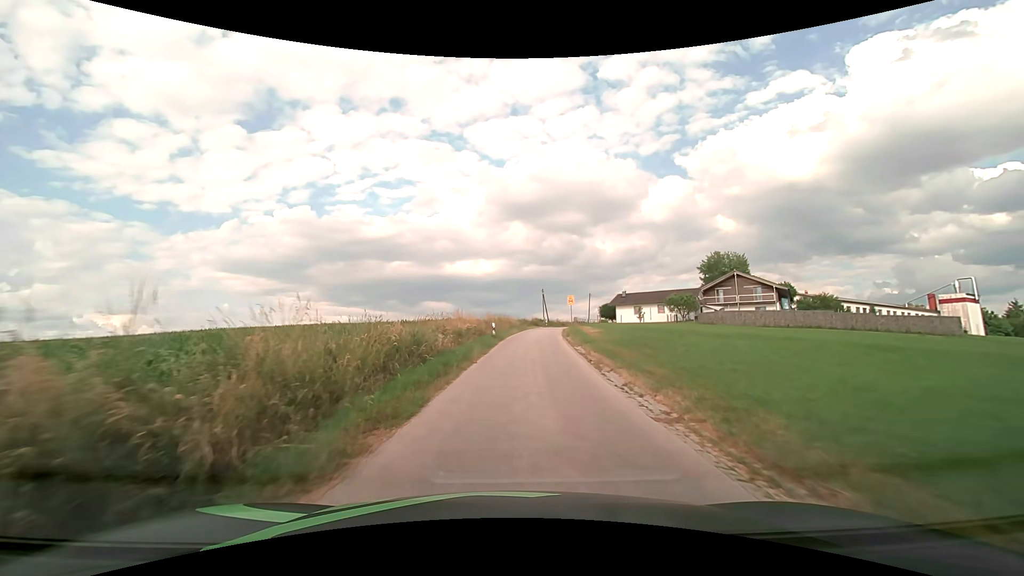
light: Day
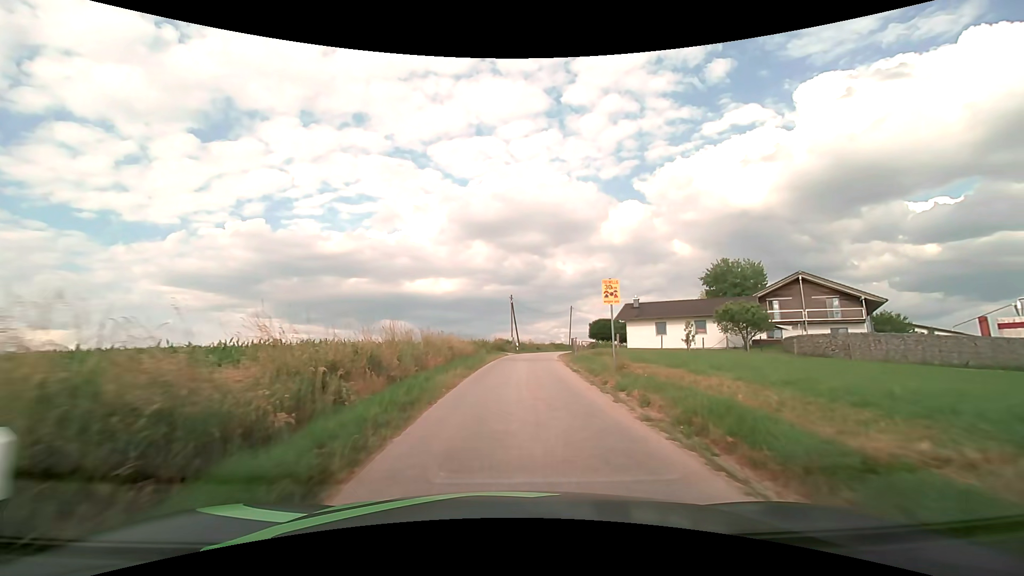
(+0.8, +26.3) m; +5°
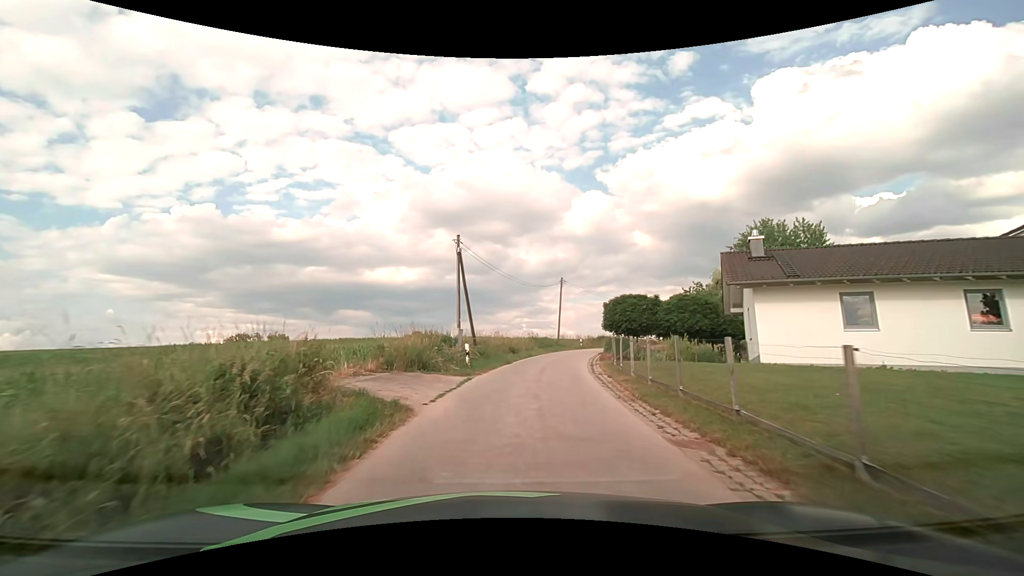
(+0.8, +28.6) m; +4°
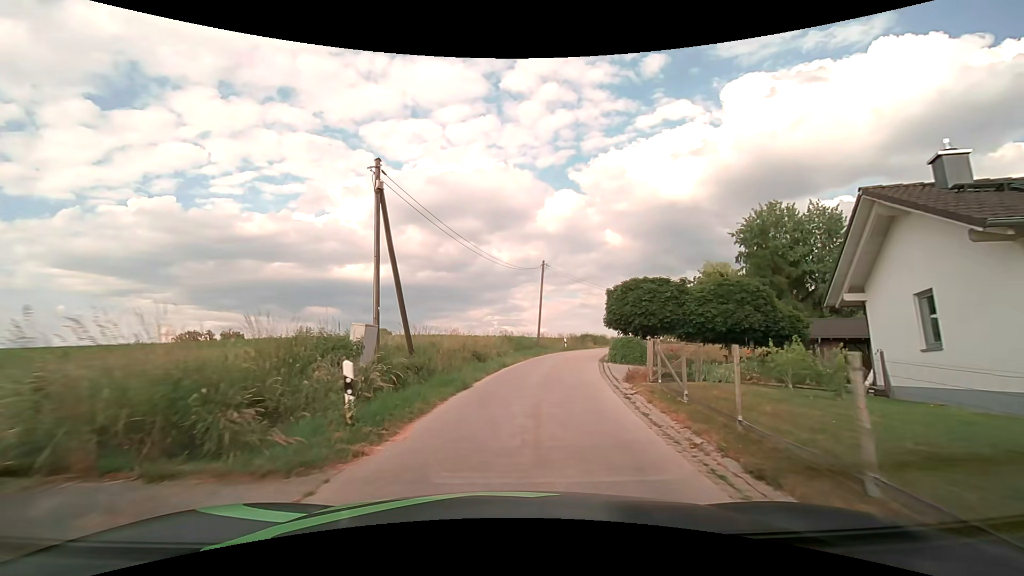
(+0.3, +10.4) m; +3°
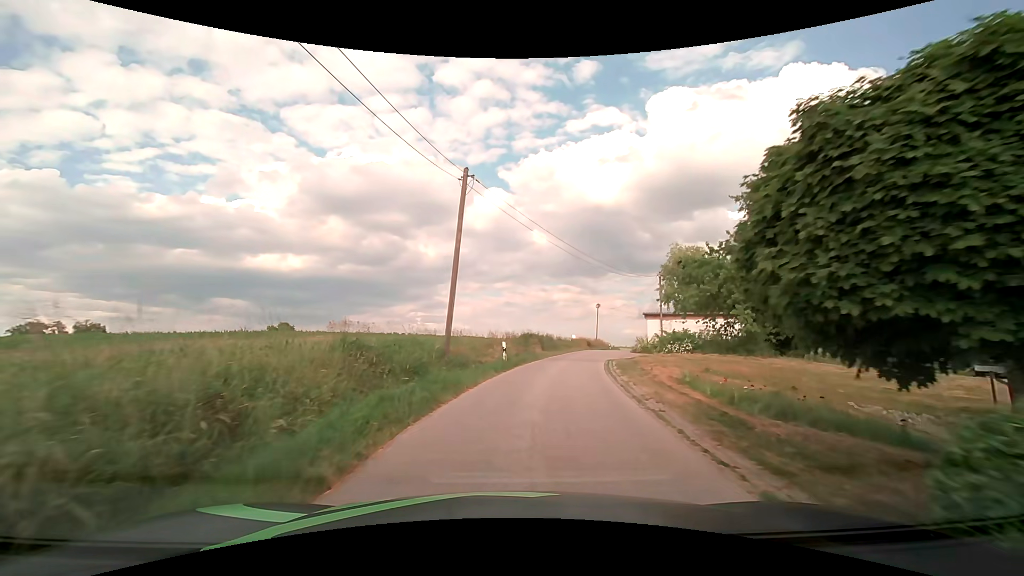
(+1.6, +21.1) m; +8°
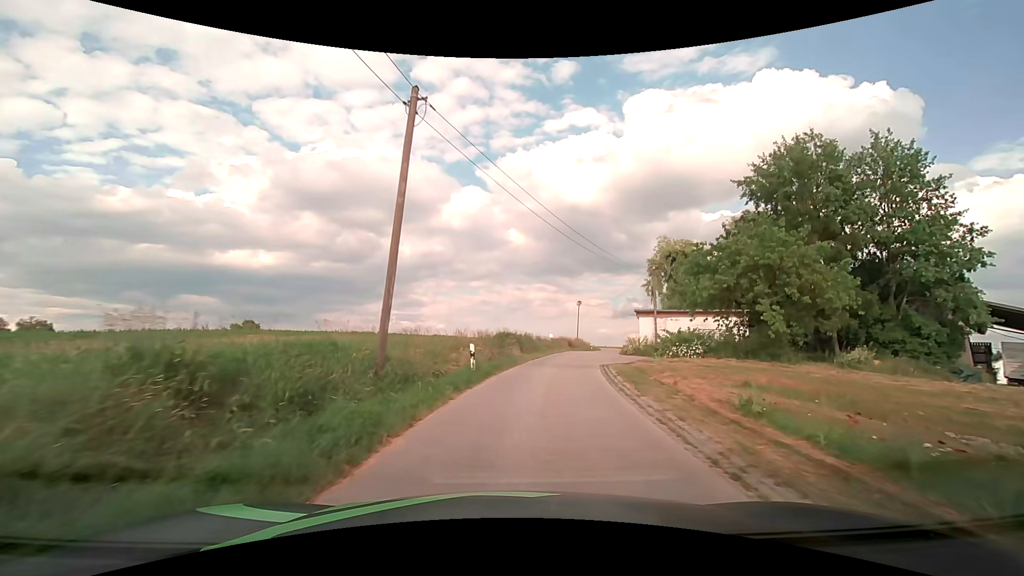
(+0.1, +5.5) m; +3°
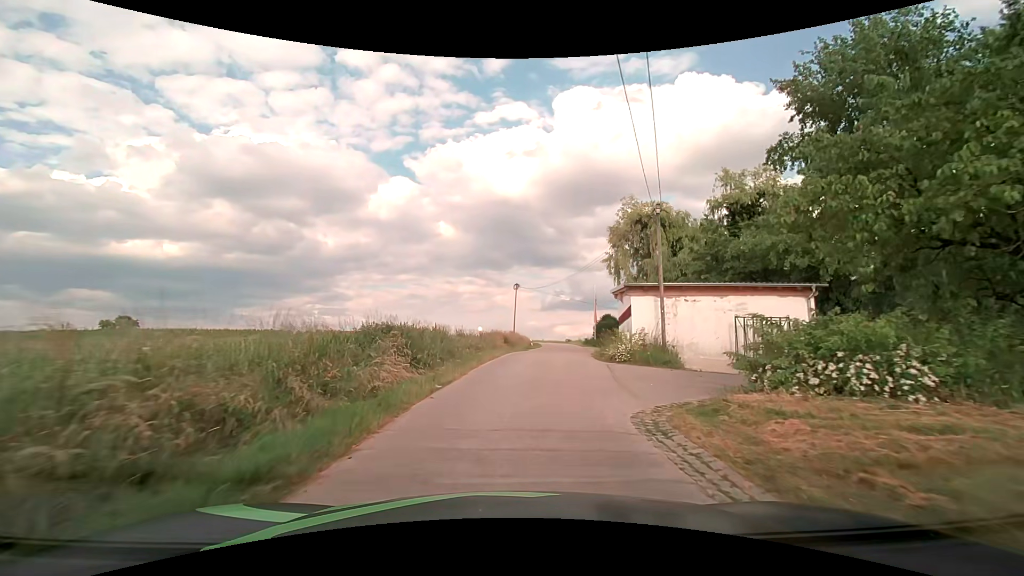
(+1.2, +16.9) m; +8°
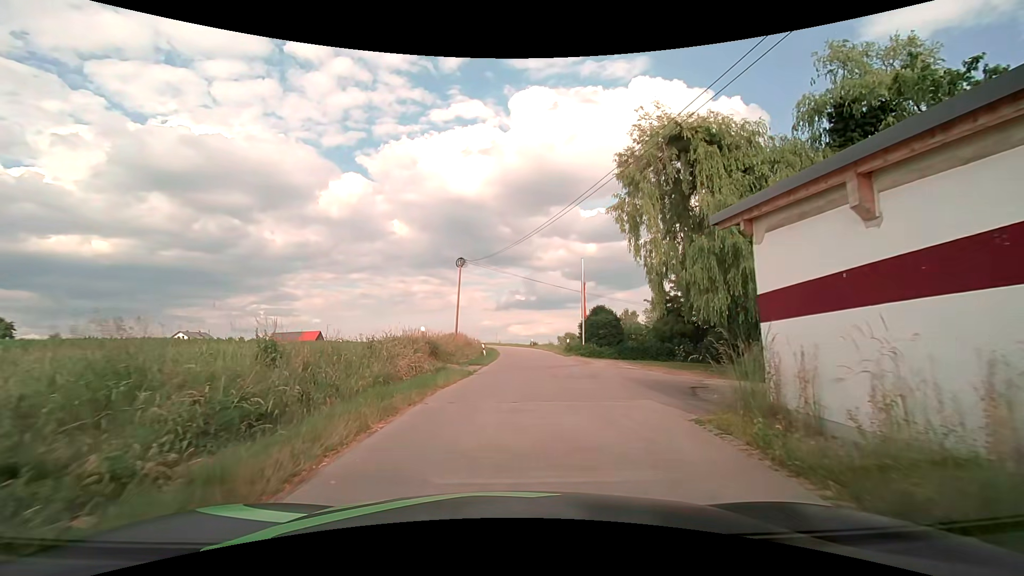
(+0.9, +19.7) m; +5°
